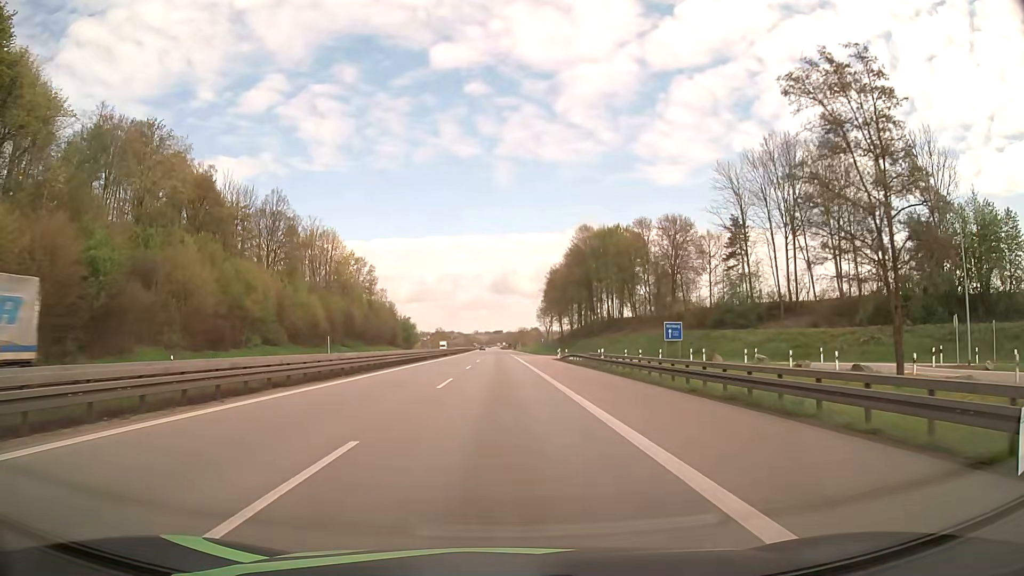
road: motorway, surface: asphalt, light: Day
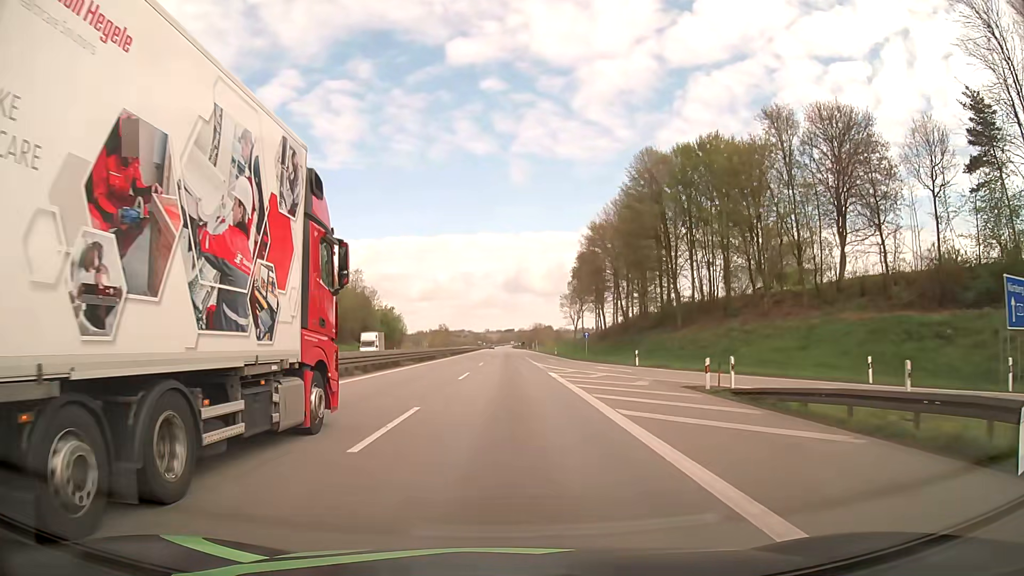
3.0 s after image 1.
(-0.5, +49.5) m; -1°
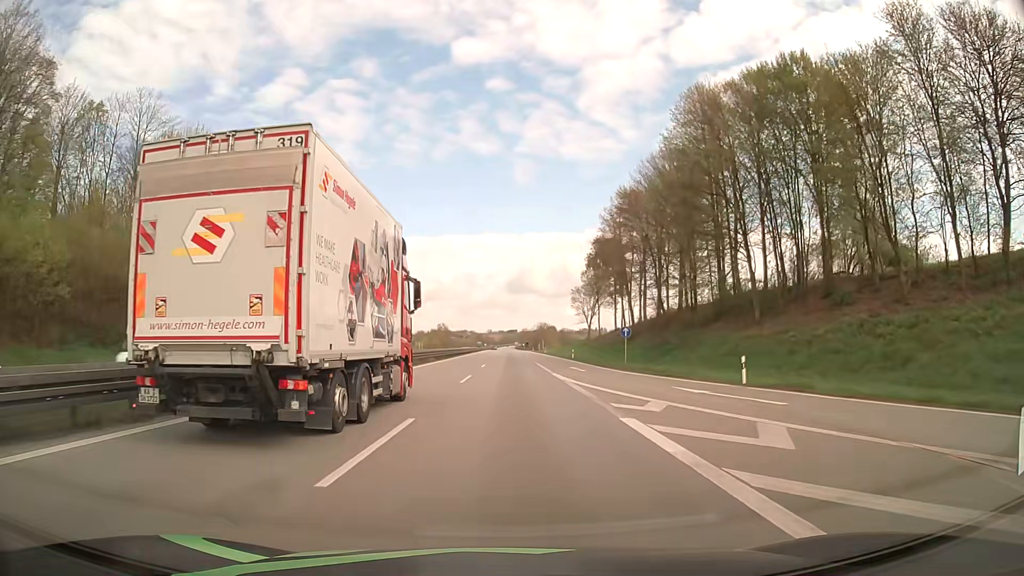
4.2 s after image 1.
(0.0, +20.2) m; 0°
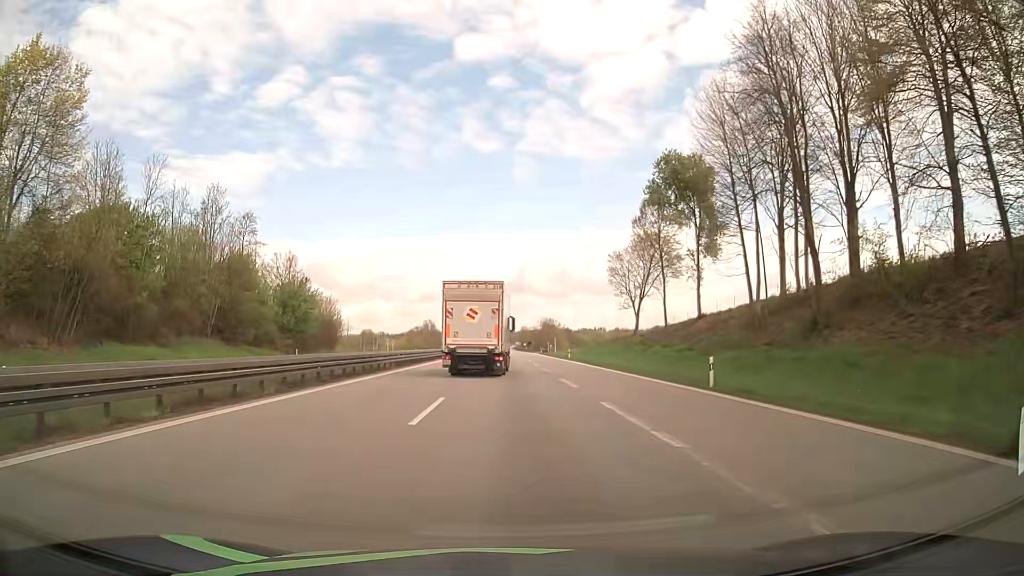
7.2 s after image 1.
(-0.2, +49.3) m; 0°
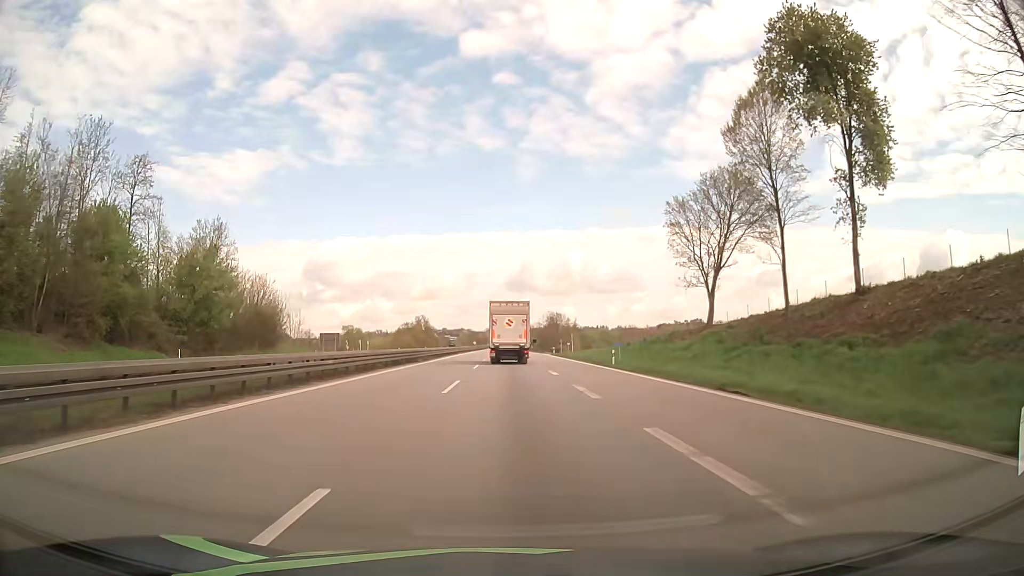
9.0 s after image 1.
(-0.1, +29.4) m; 0°
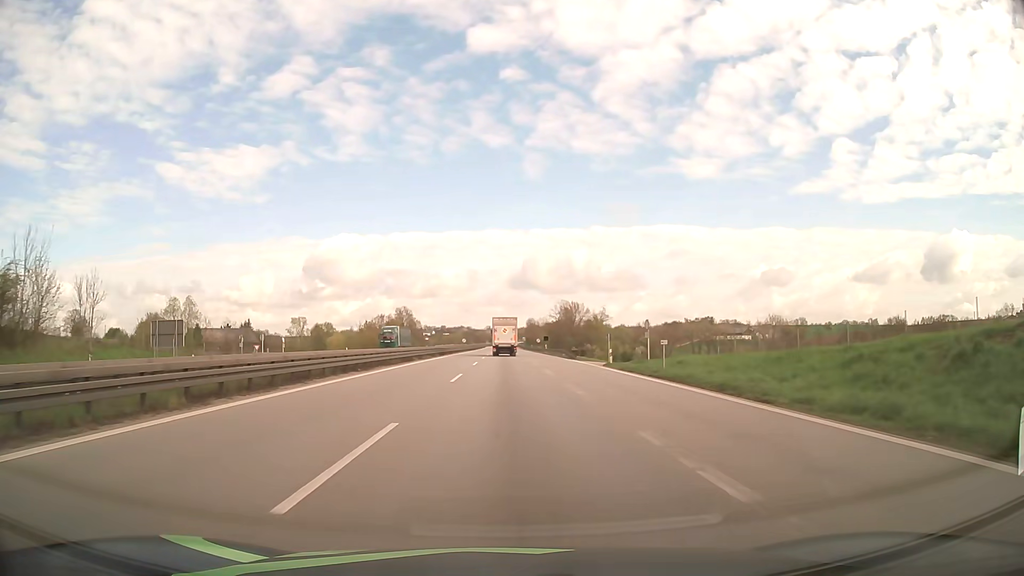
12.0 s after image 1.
(+0.1, +49.5) m; 0°
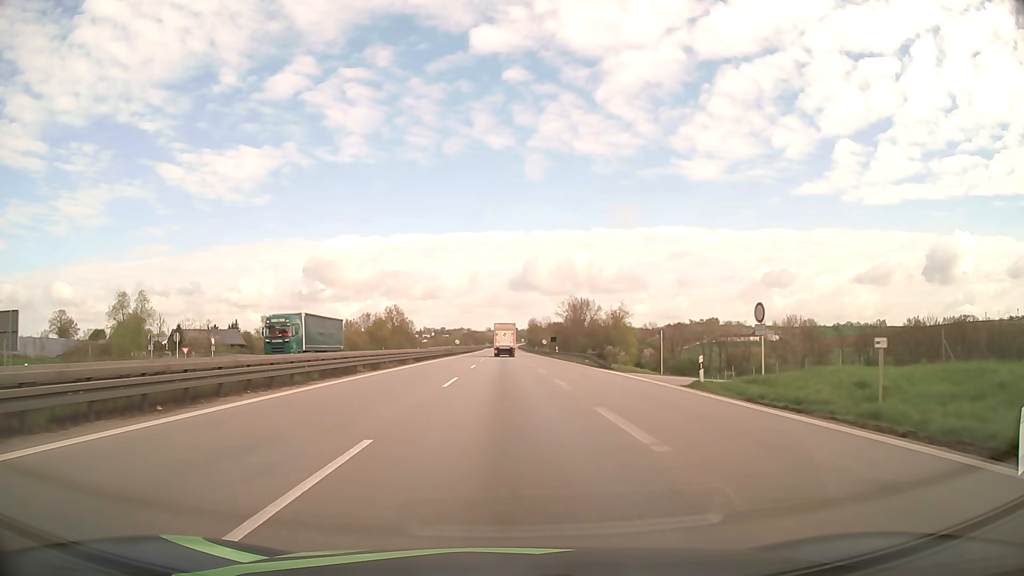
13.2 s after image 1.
(-0.1, +19.9) m; 0°
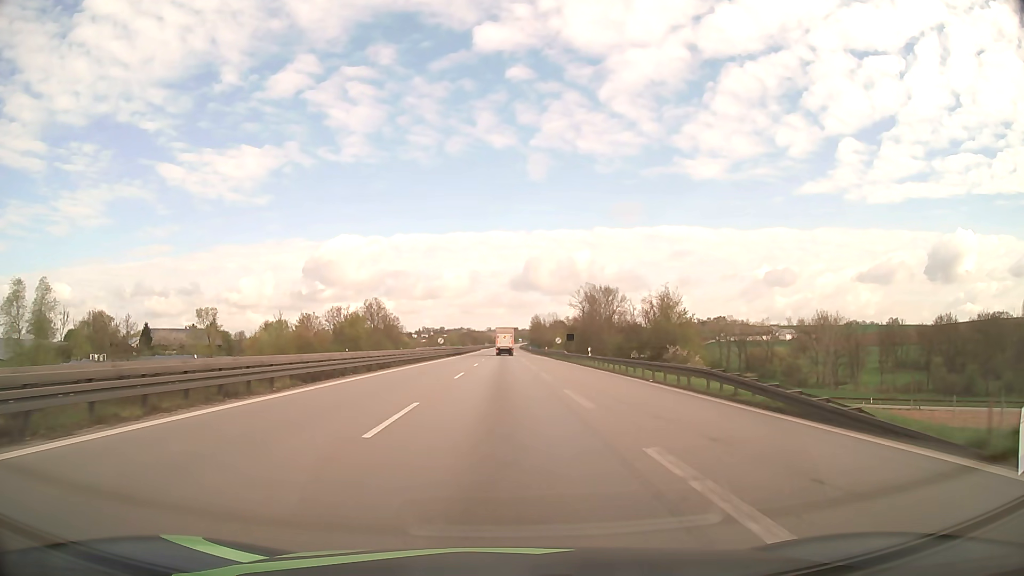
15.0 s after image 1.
(0.0, +30.0) m; 0°
(0, +10) (0, +20) (0, +30) (0, +40) (0, +50) (0, +60) (0, +70) (0, +80) (0, +90) (0, +100) m
